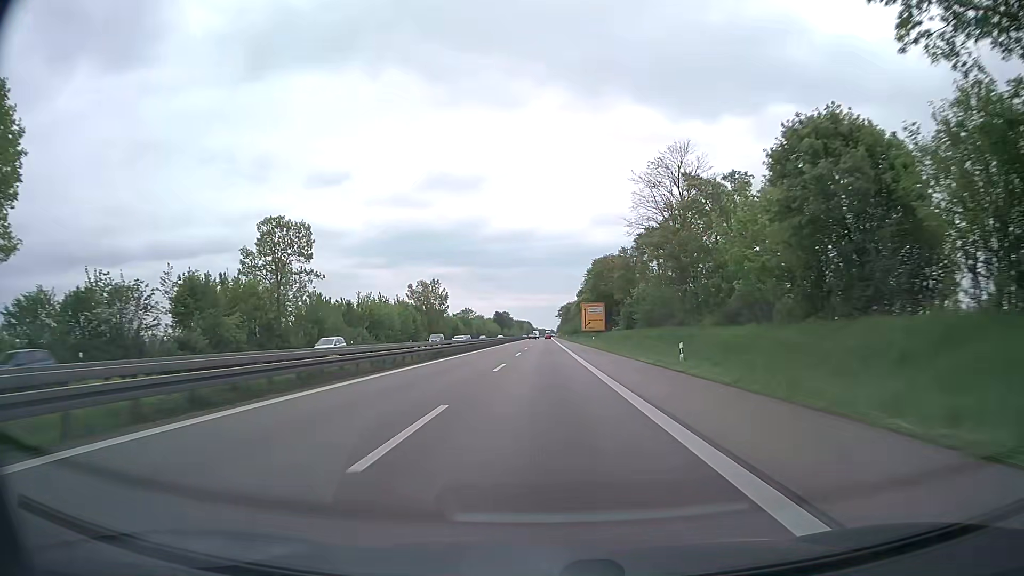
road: trunk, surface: asphalt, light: Day
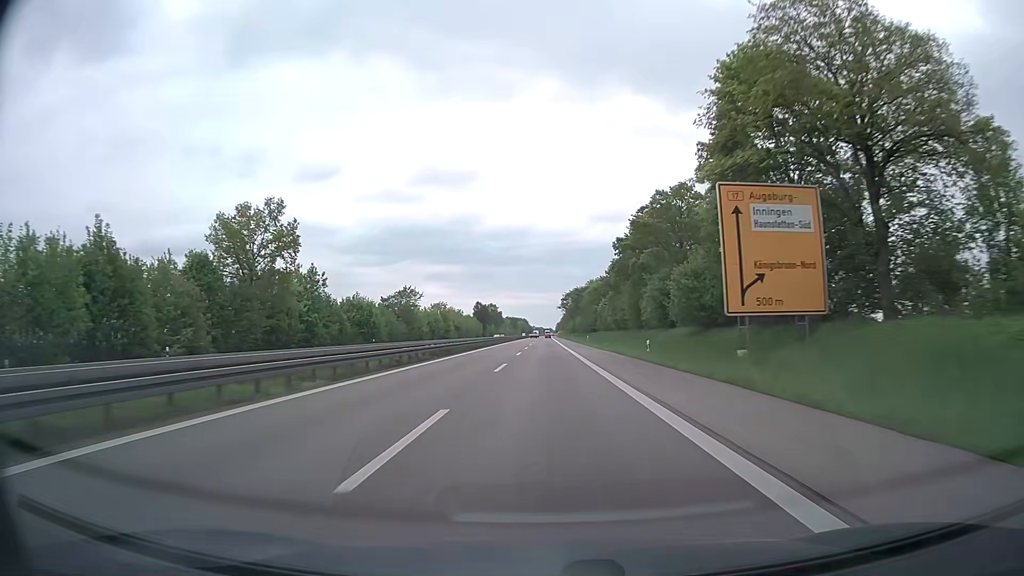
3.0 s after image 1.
(0.0, +91.2) m; 0°
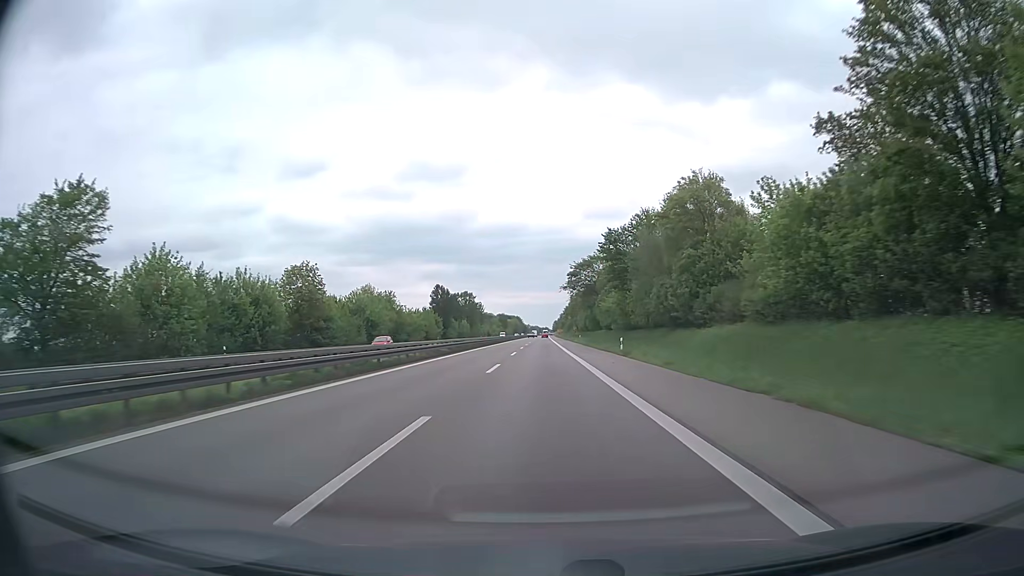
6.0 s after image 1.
(+0.2, +91.3) m; +1°
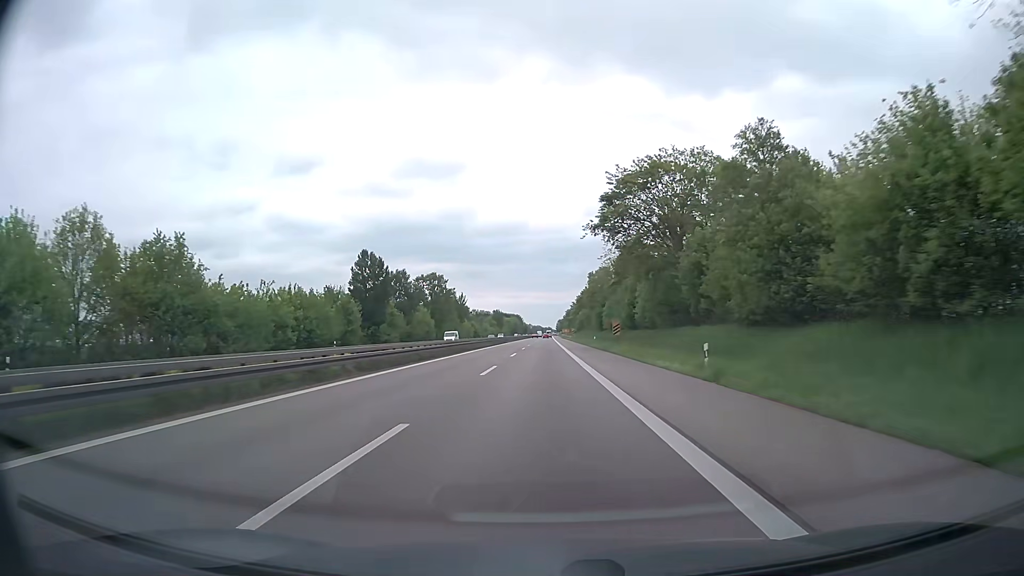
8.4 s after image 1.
(-0.3, +73.1) m; -1°
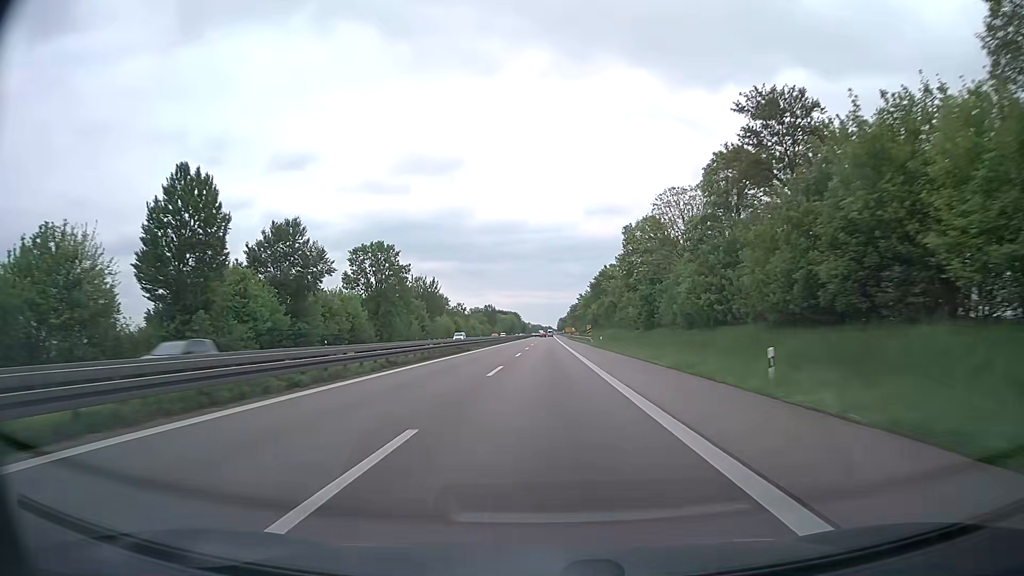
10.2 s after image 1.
(0.0, +54.7) m; 0°
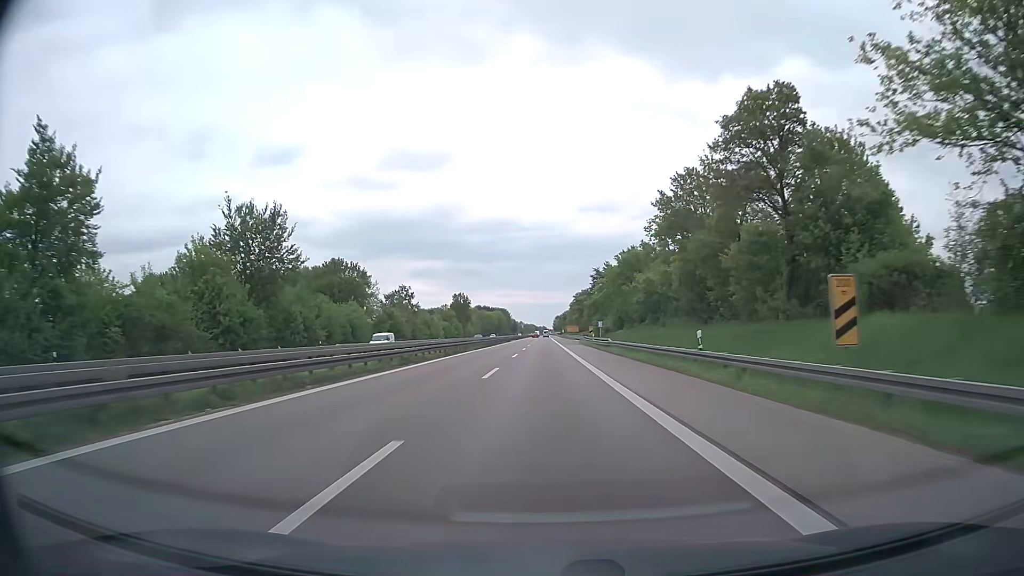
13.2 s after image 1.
(+0.4, +91.2) m; 0°
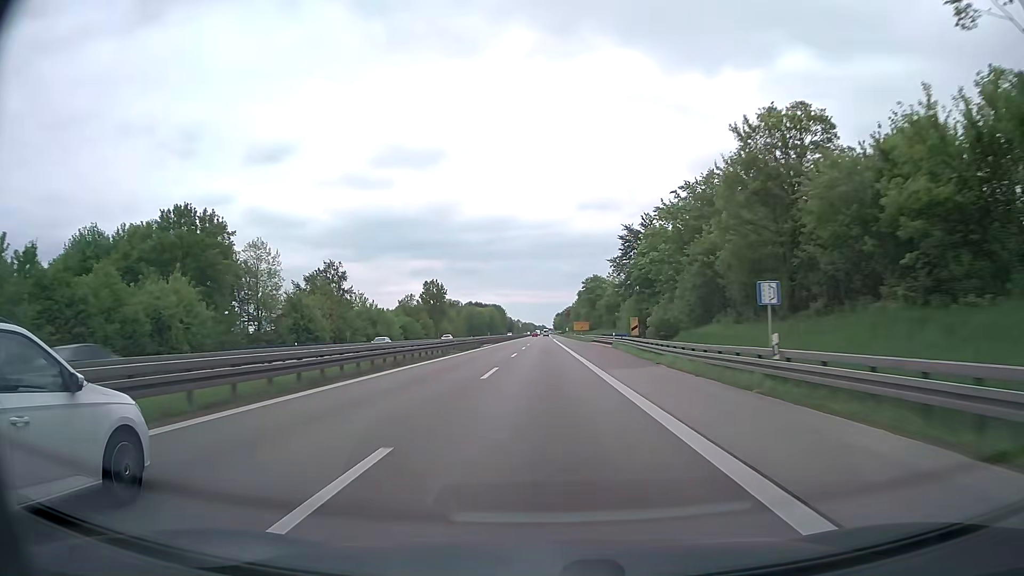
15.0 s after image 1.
(0.0, +54.8) m; 0°
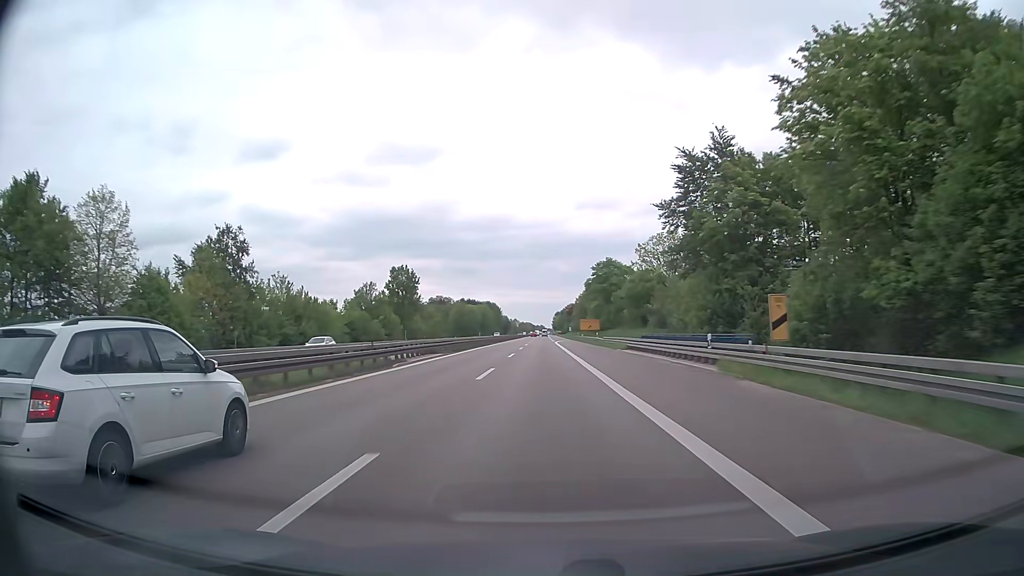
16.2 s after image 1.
(+0.2, +36.5) m; 0°
(0, +10) (0, +20) (0, +30) (0, +40) (0, +50) (0, +60) (0, +70) (0, +80) (0, +90) (0, +100) m
